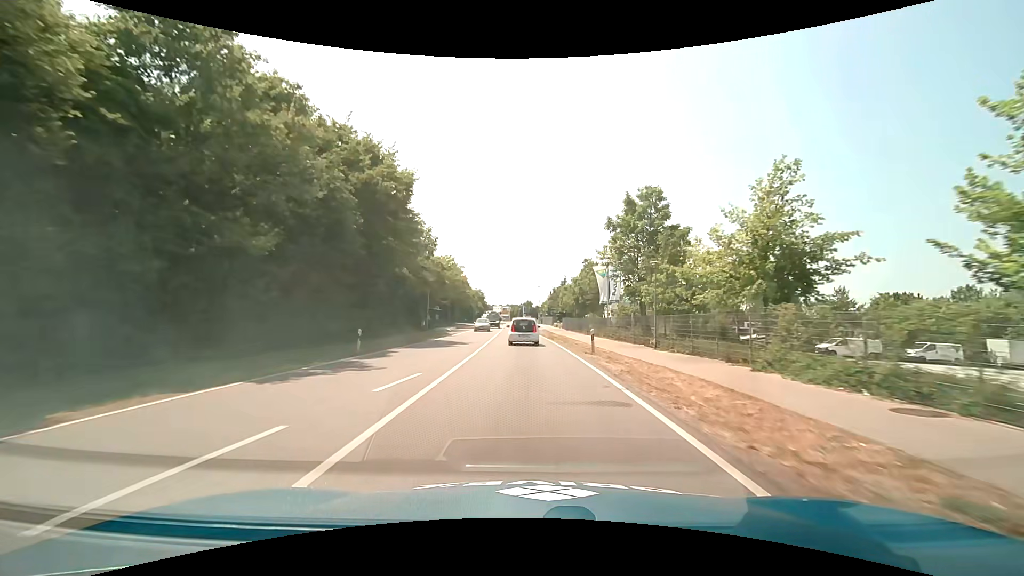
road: primary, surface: asphalt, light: Day
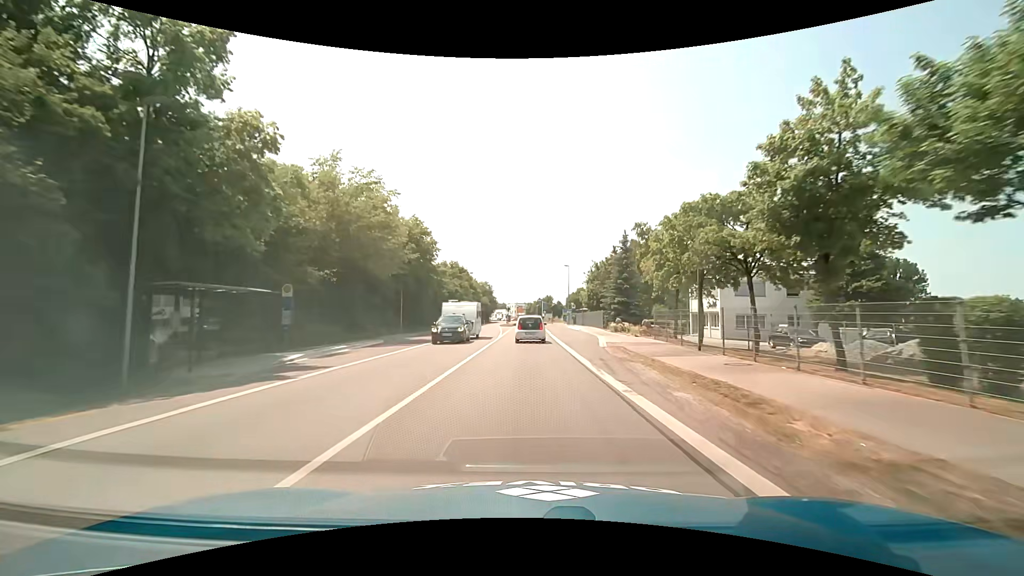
(-0.7, +47.7) m; -2°
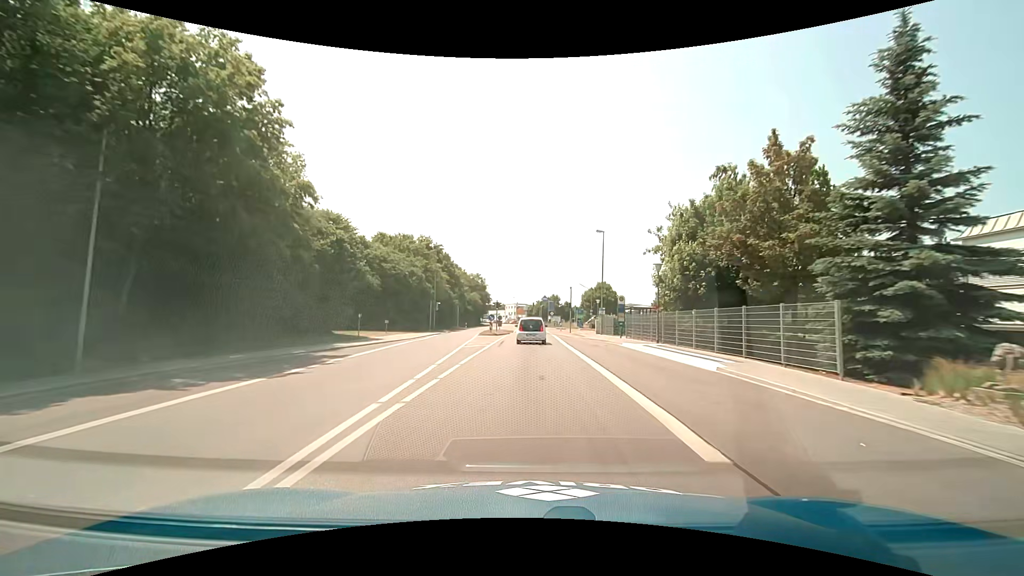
(0.0, +36.5) m; 0°
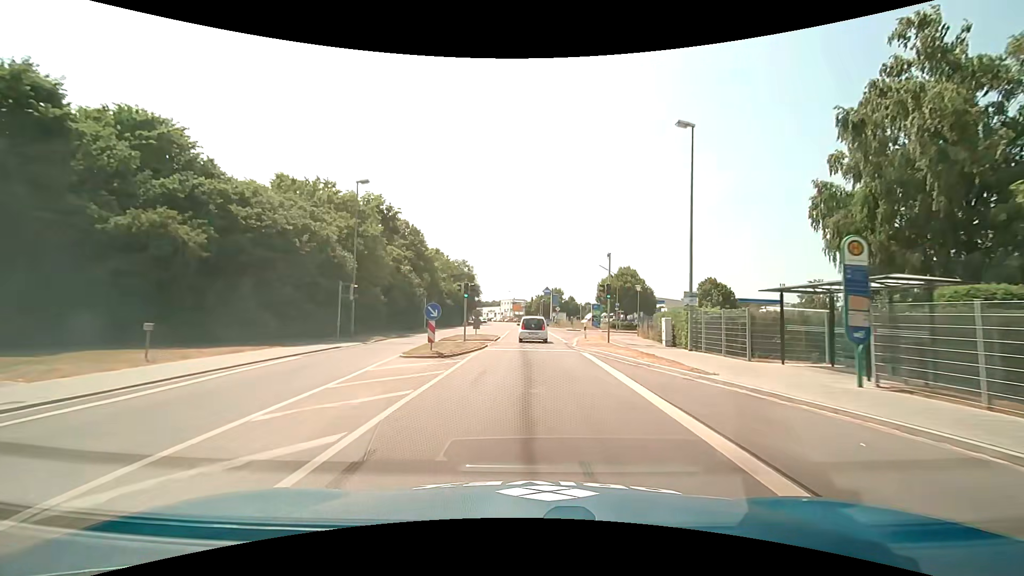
(-0.1, +26.4) m; 0°
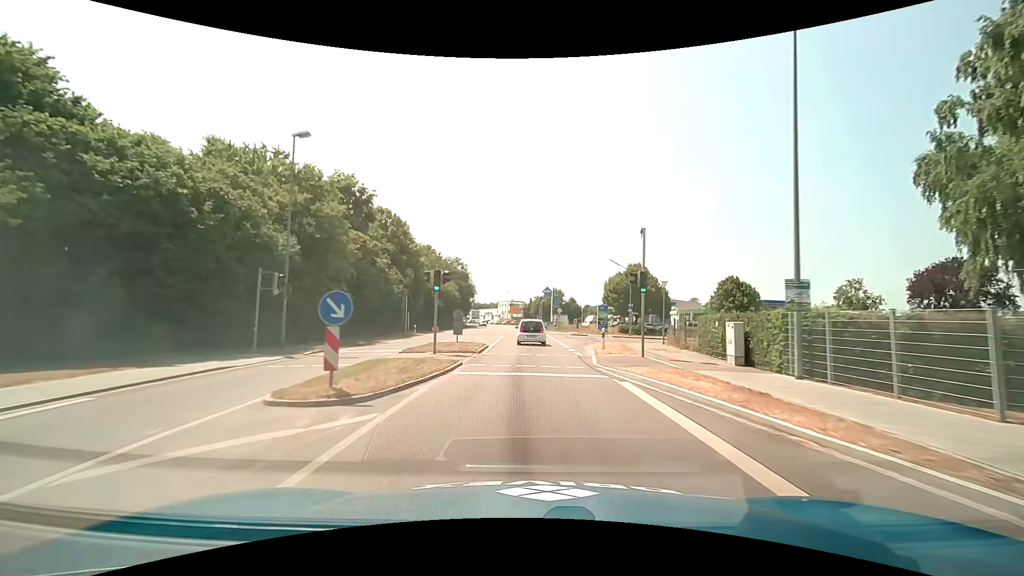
(0.0, +8.6) m; 0°
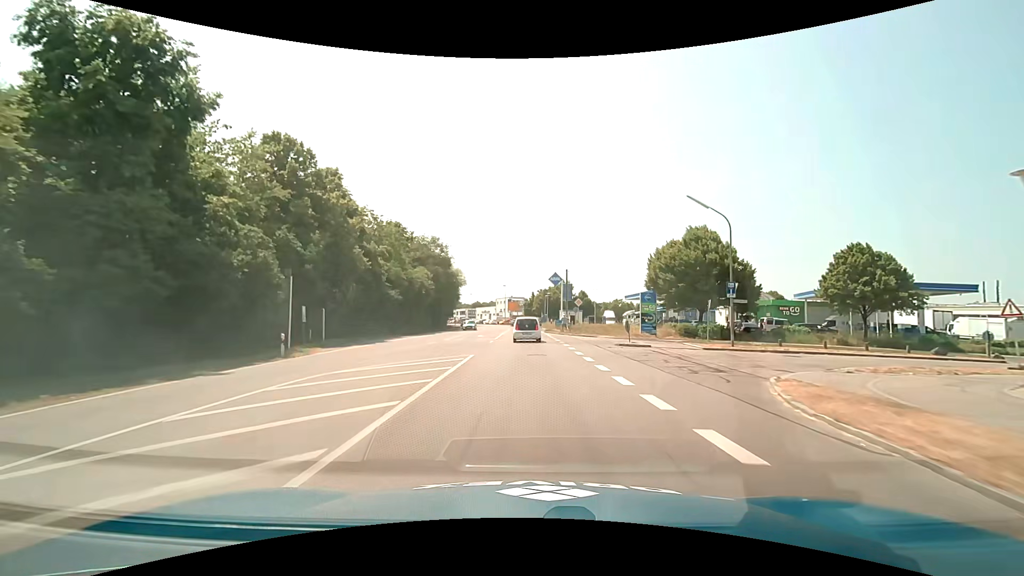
(+0.1, +25.4) m; 0°
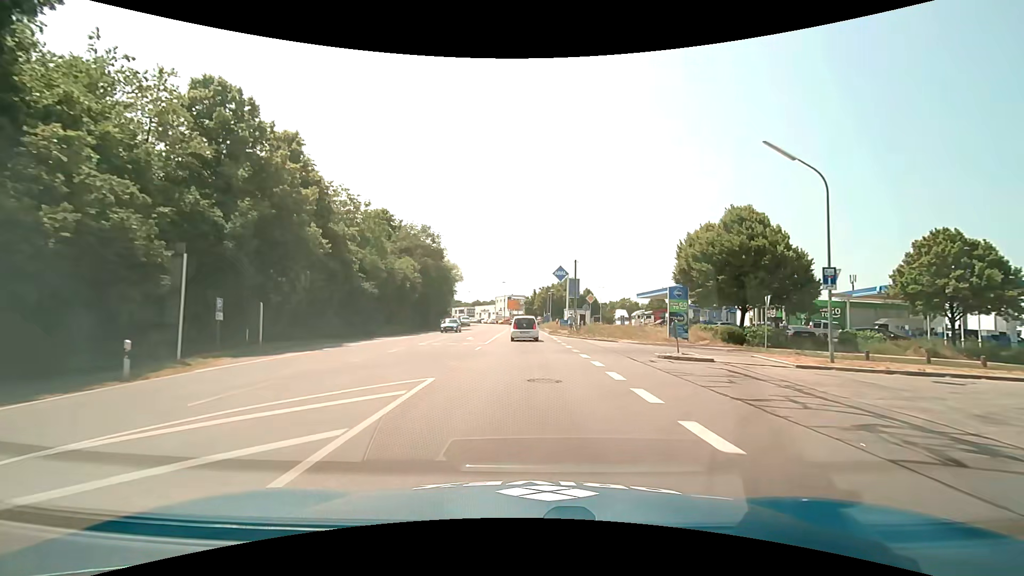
(0.0, +8.3) m; 0°
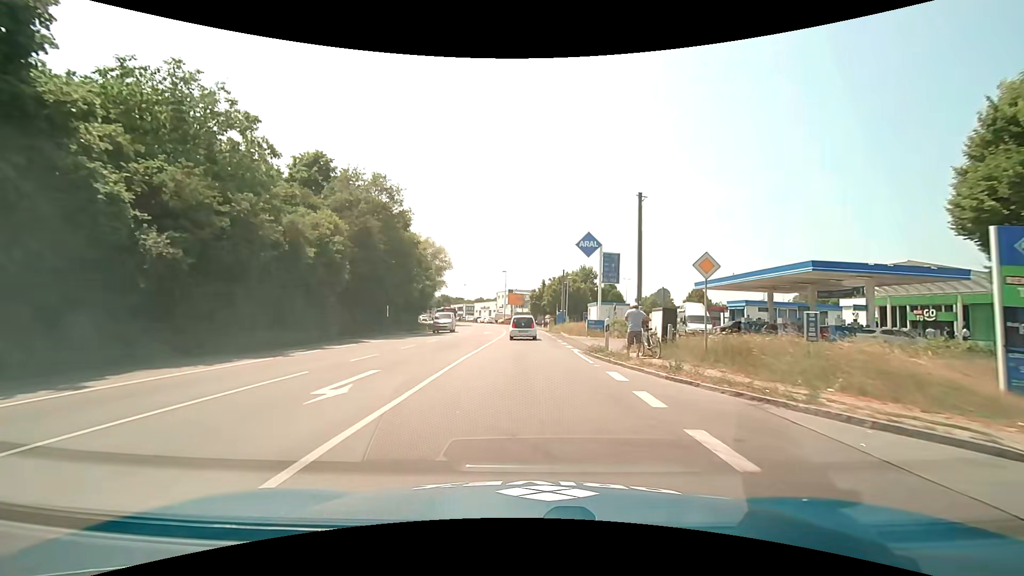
(0.0, +24.1) m; 0°
(0, +10) (0, +20) (0, +30) (-1, +40) (-1, +50) (-2, +60) (-4, +70) (-6, +80) (-8, +89) (-10, +99) m
